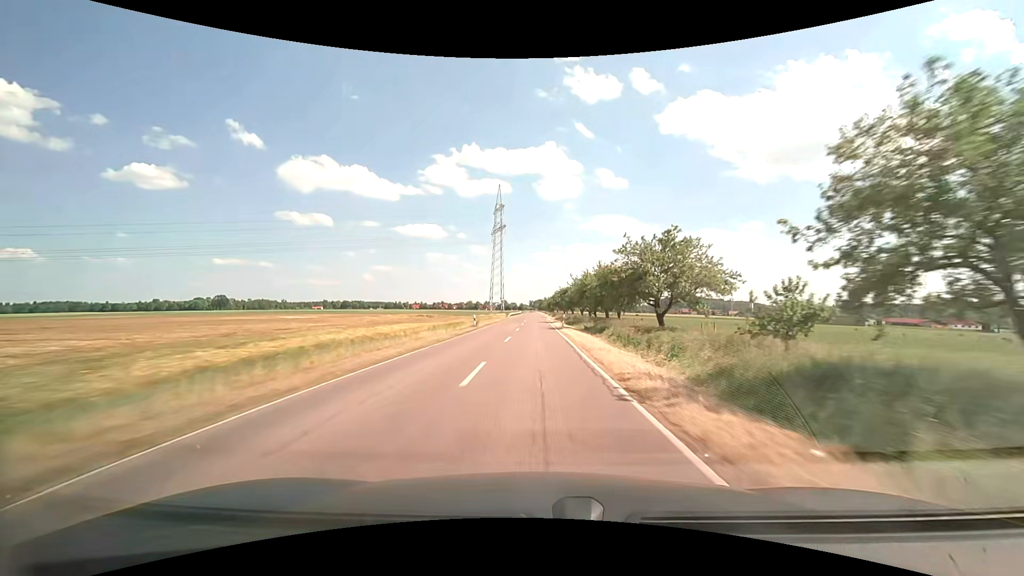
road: tertiary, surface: asphalt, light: Day
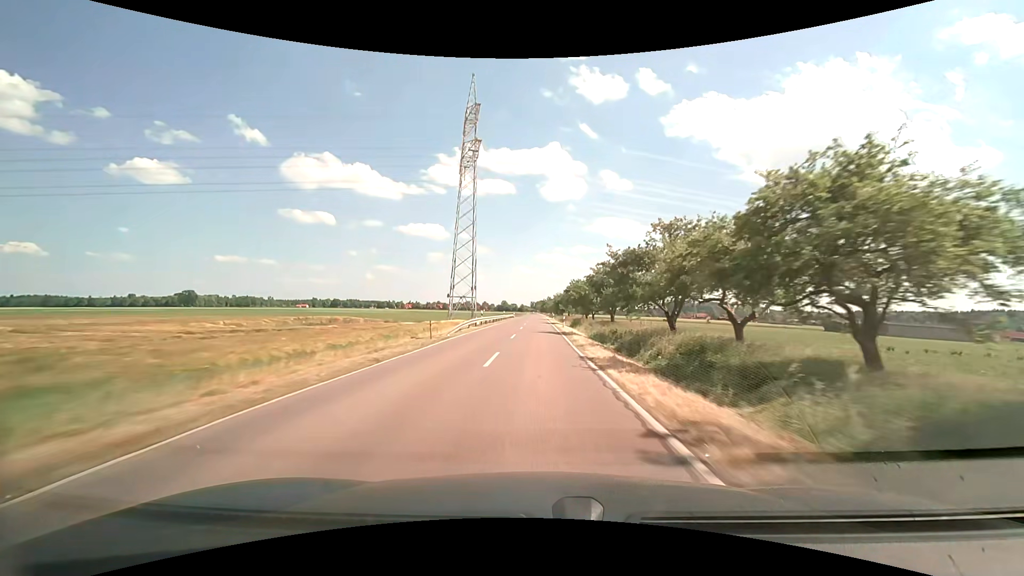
(-0.3, +58.7) m; 0°
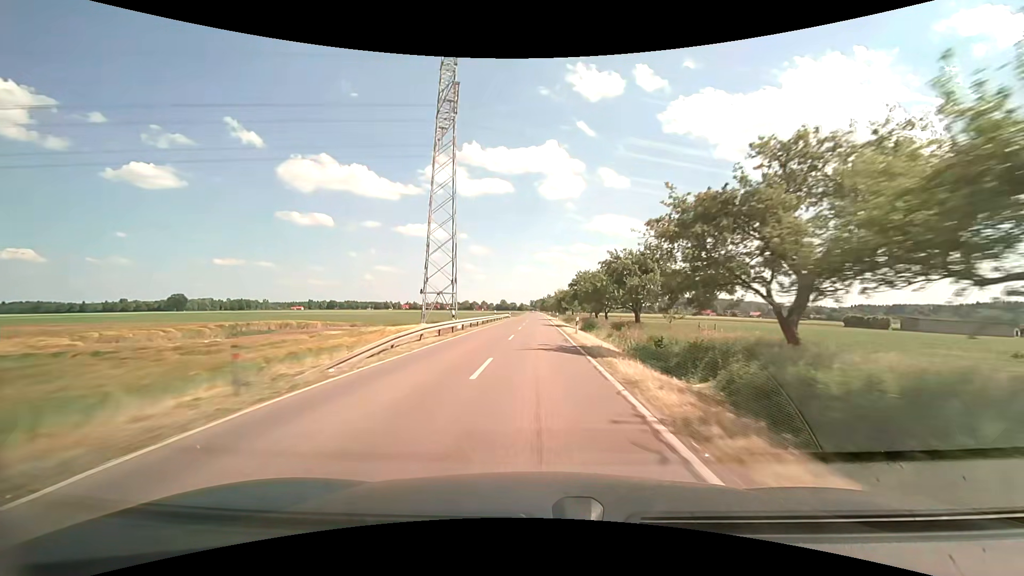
(0.0, +14.6) m; 0°
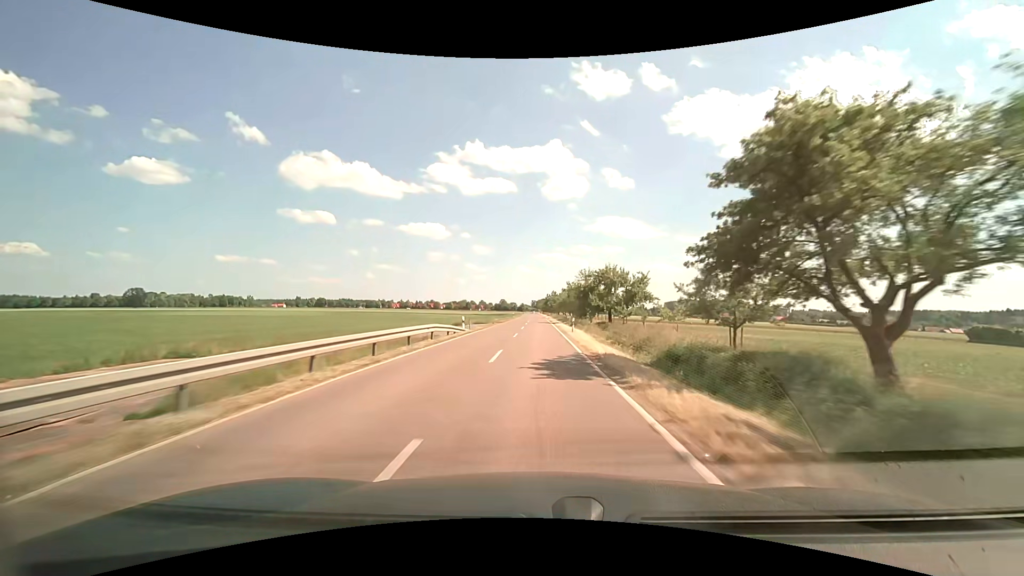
(-0.1, +58.0) m; 0°
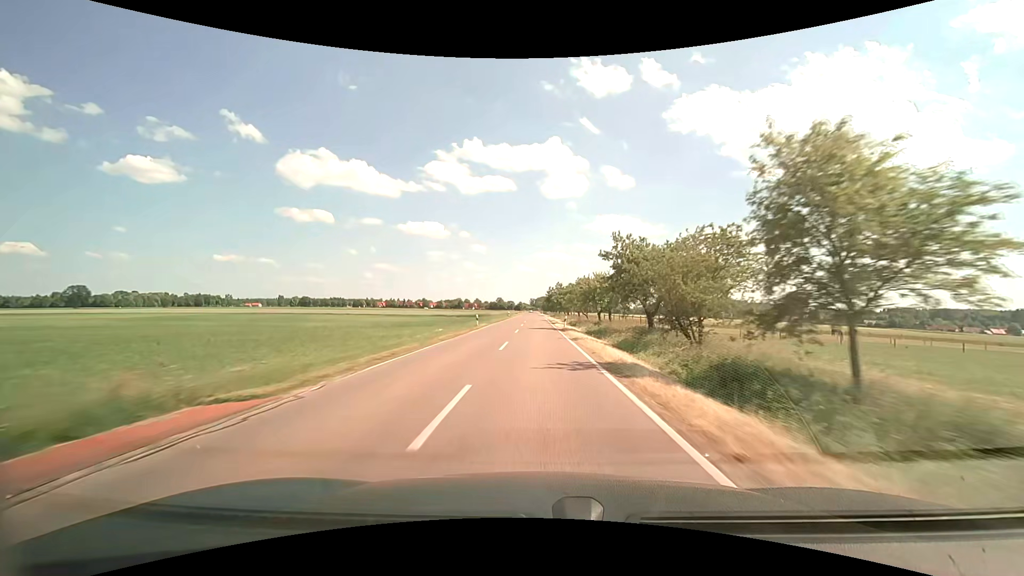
(+0.2, +58.1) m; 0°
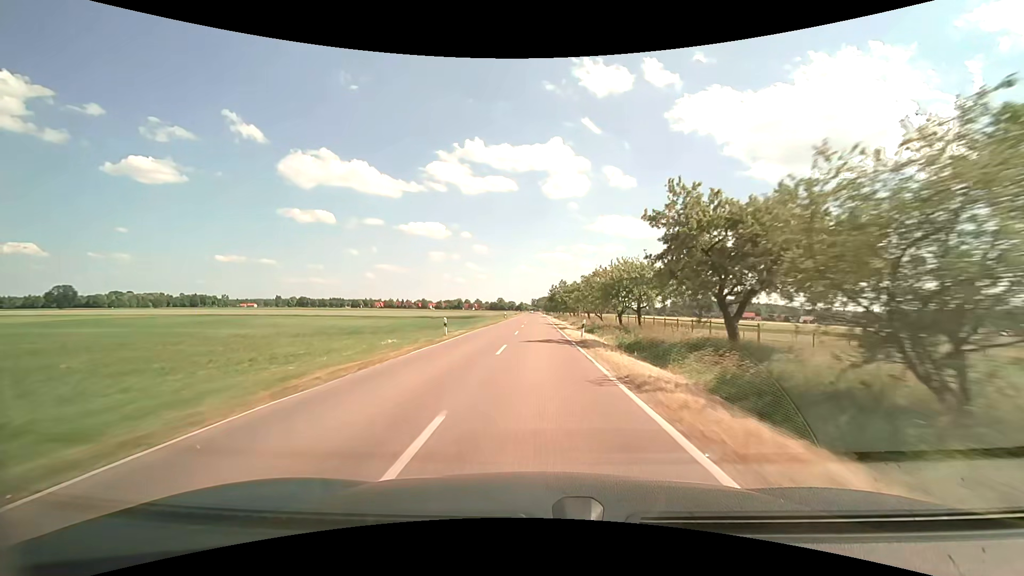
(0.0, +14.6) m; 0°
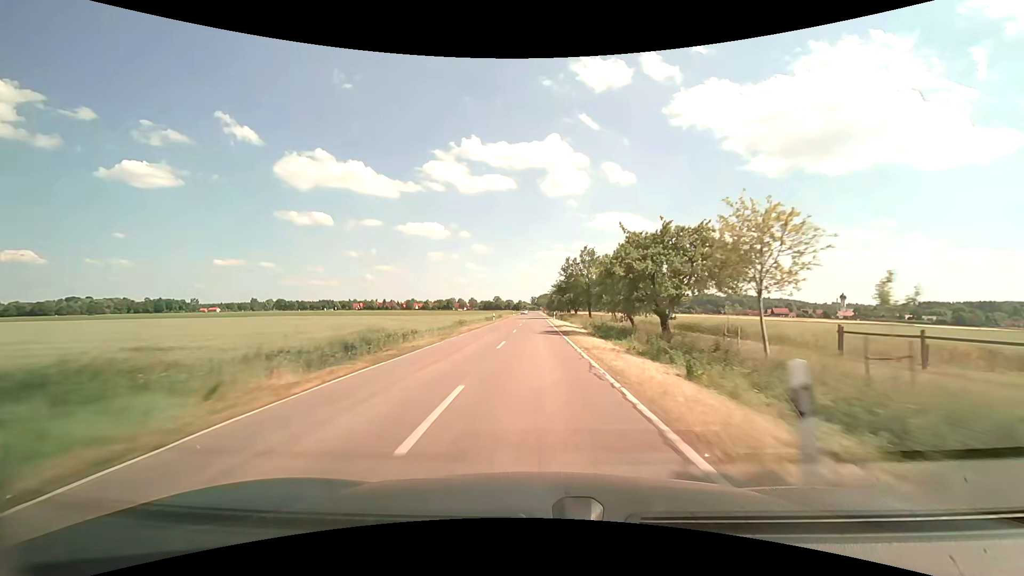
(+0.2, +71.9) m; 0°
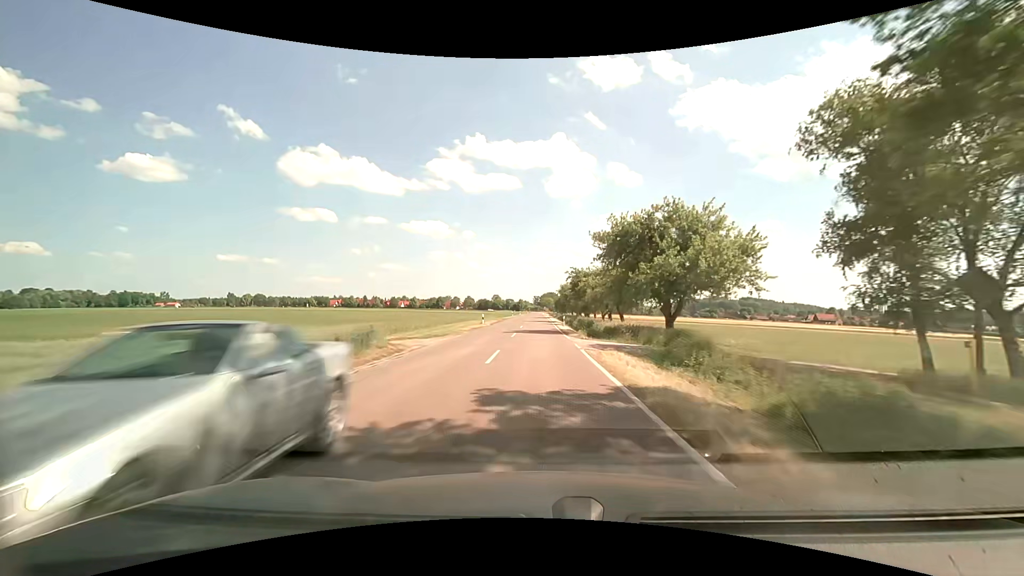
(-0.2, +66.7) m; 0°
